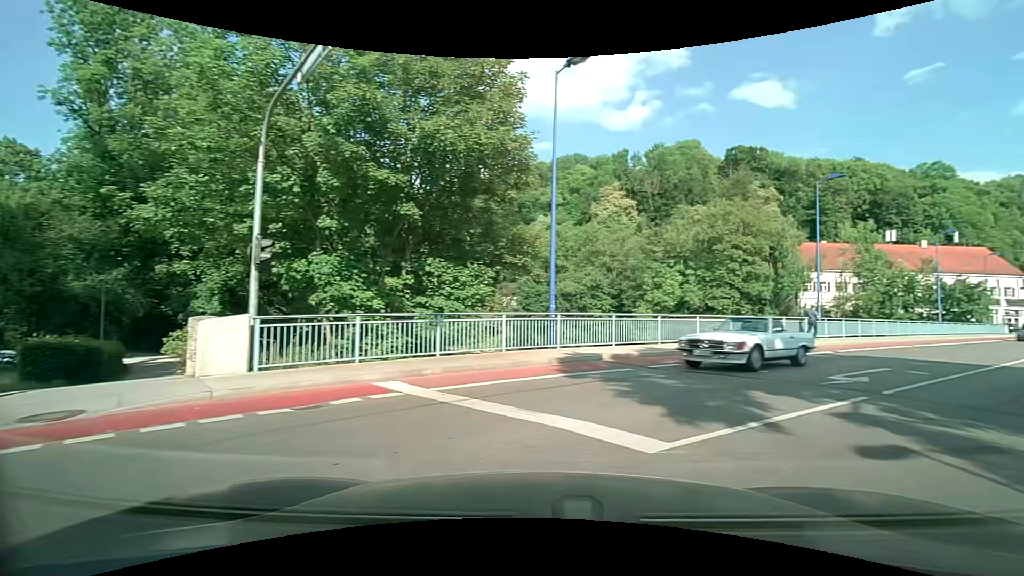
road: residential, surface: asphalt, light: Day
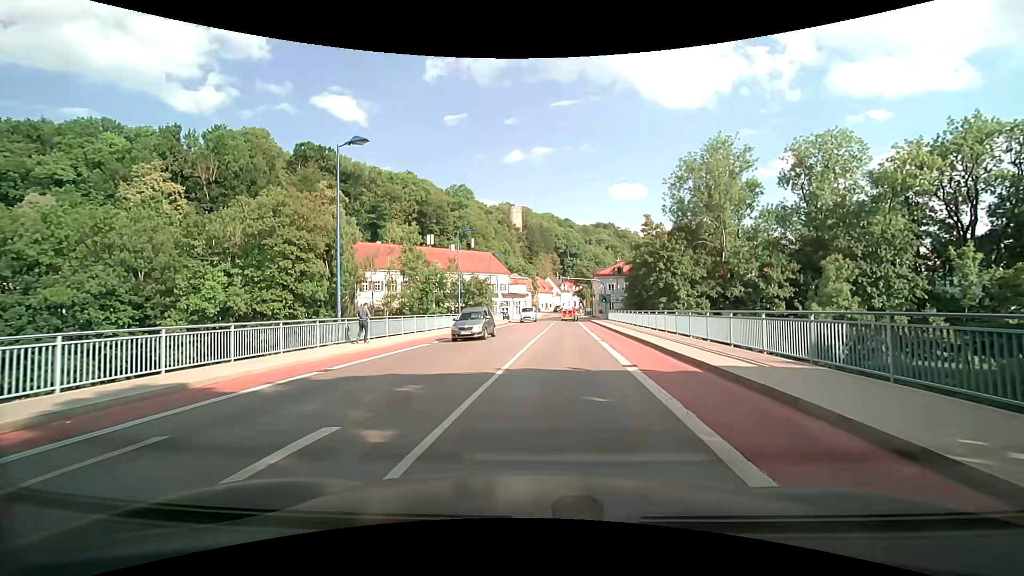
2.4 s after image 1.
(+5.4, +9.0) m; +45°
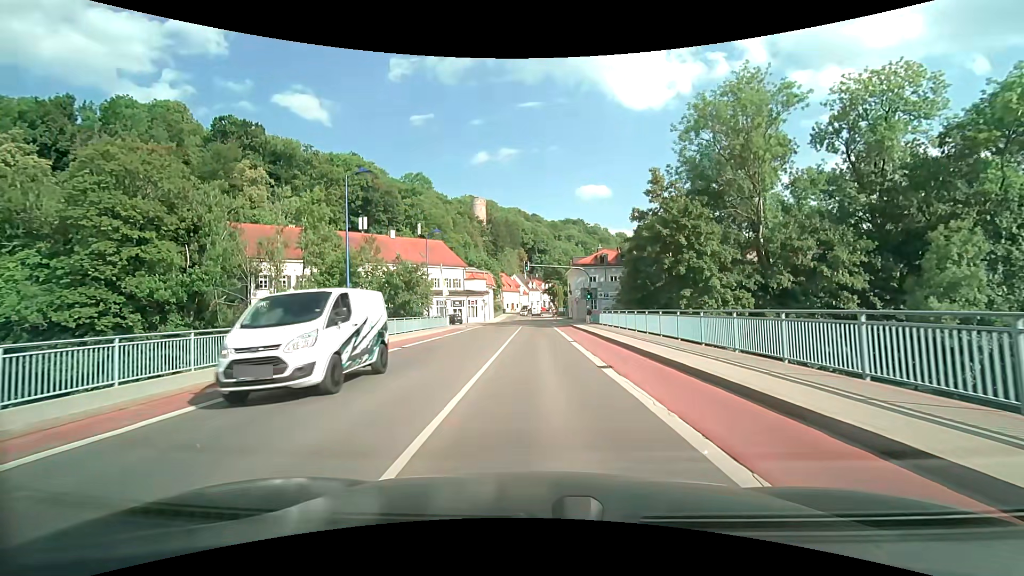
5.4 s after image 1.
(+0.5, +21.4) m; +2°
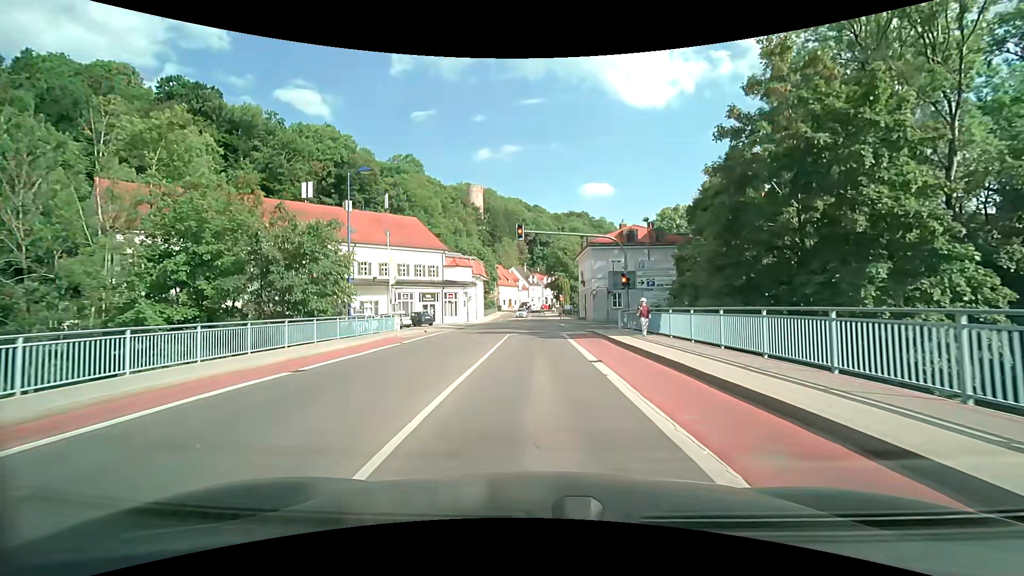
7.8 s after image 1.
(+0.1, +20.4) m; 0°
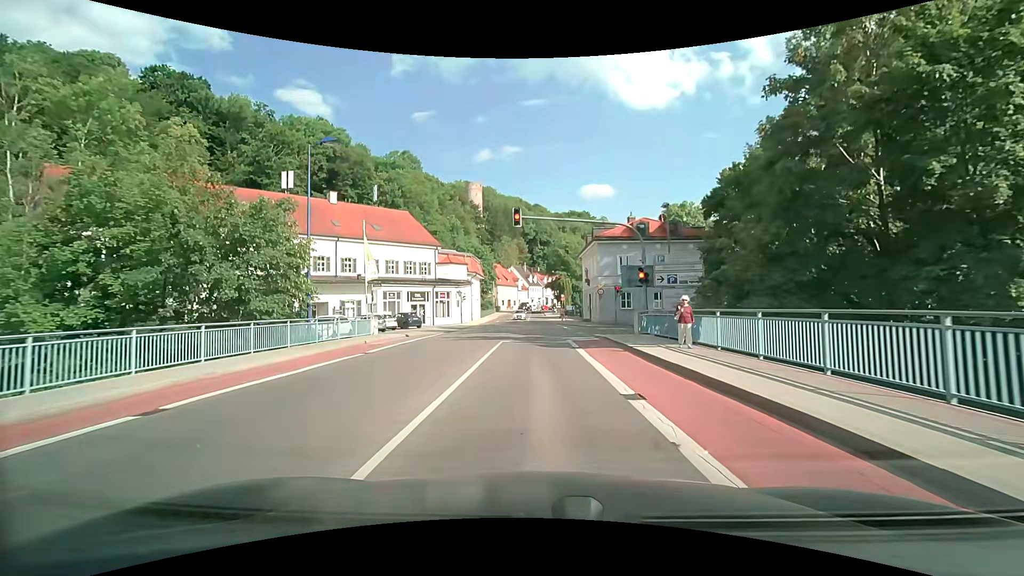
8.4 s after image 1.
(0.0, +5.0) m; 0°
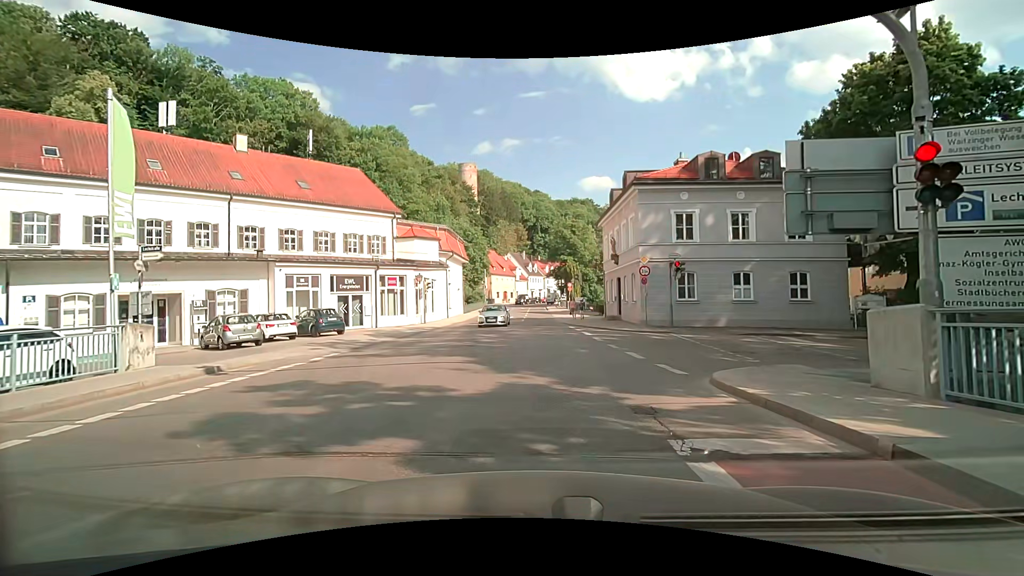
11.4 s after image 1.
(0.0, +17.3) m; -1°
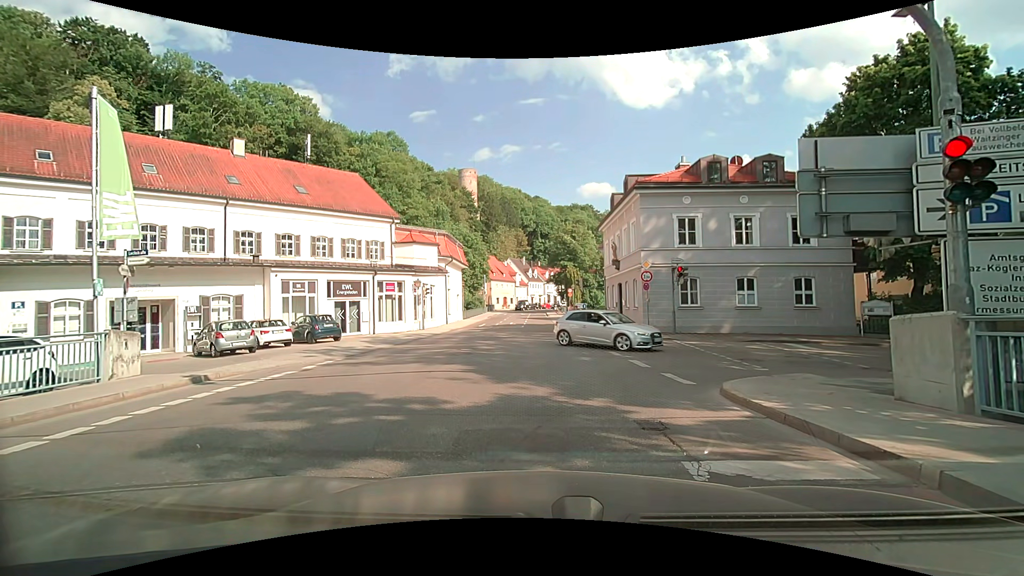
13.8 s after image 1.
(0.0, +0.5) m; 0°
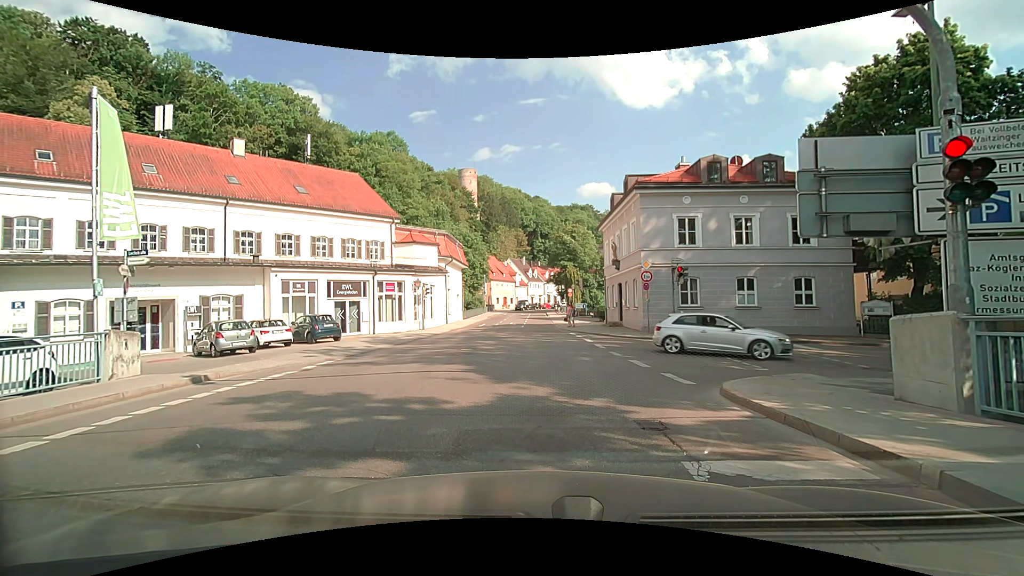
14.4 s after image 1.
(0.0, 0.0) m; 0°
(0, +10) (0, +20) (0, +30) (+1, +40) (+1, +50) (+1, +60) (+1, +70) (+1, +80) (+2, +90) (+3, +100) m
